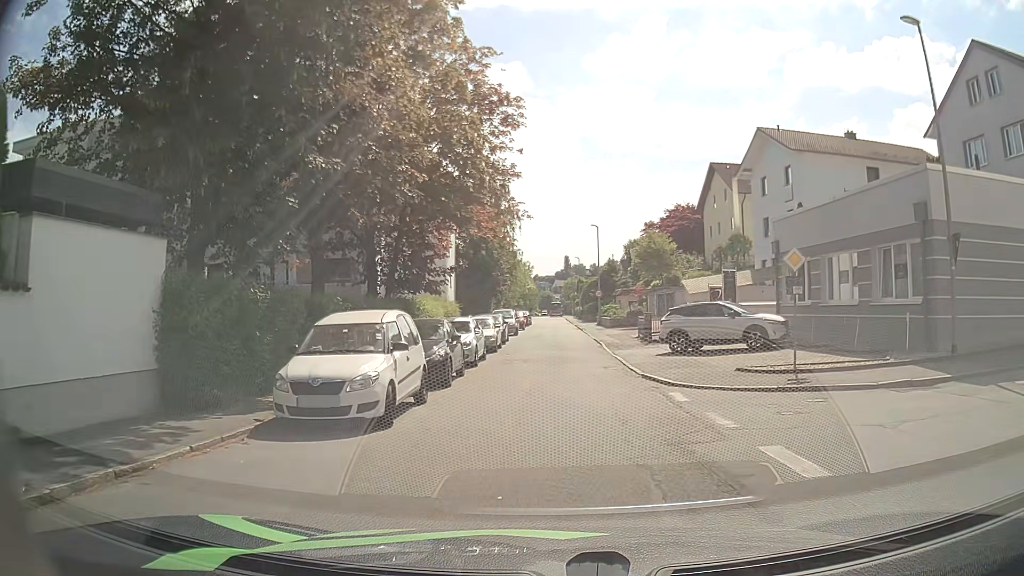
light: Day
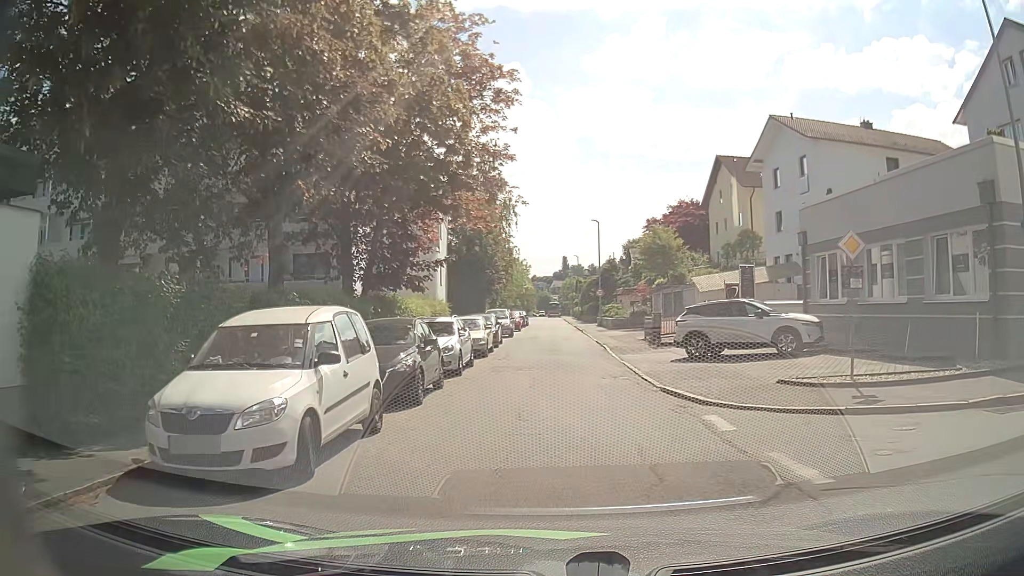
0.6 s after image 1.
(0.0, +3.2) m; 0°
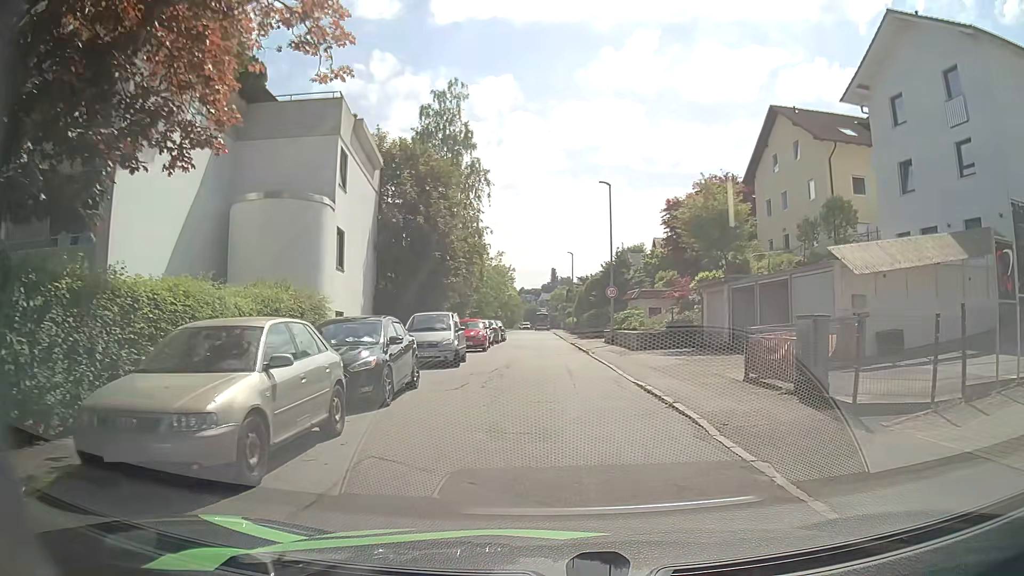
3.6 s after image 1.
(+0.3, +18.3) m; +1°
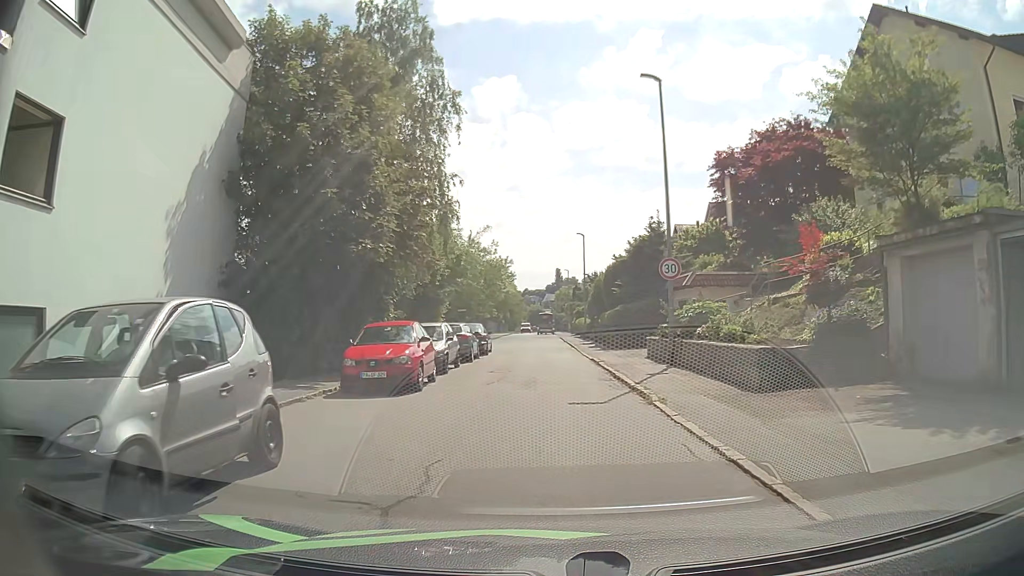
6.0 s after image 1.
(0.0, +15.5) m; +1°
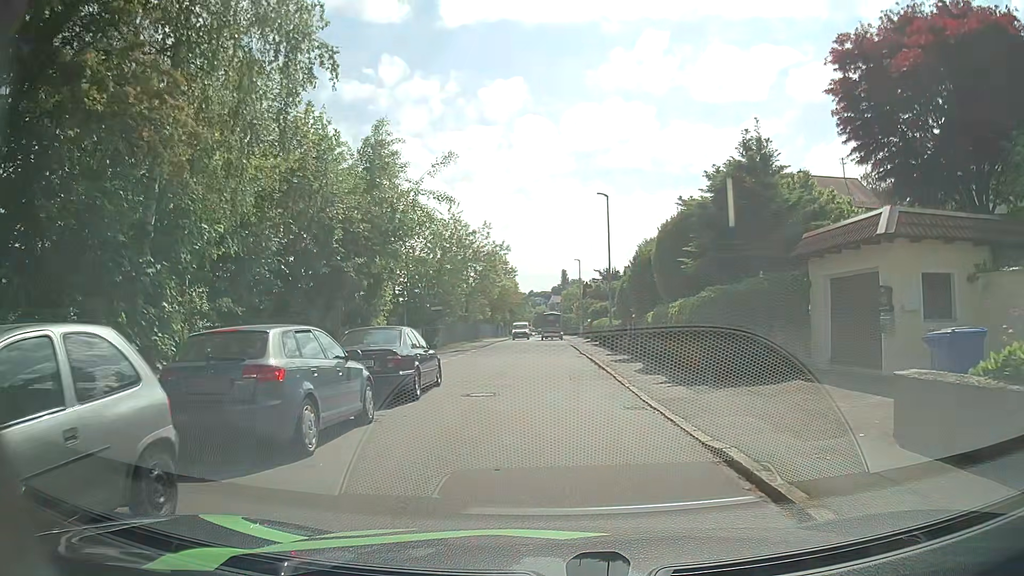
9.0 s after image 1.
(-0.5, +16.9) m; -2°
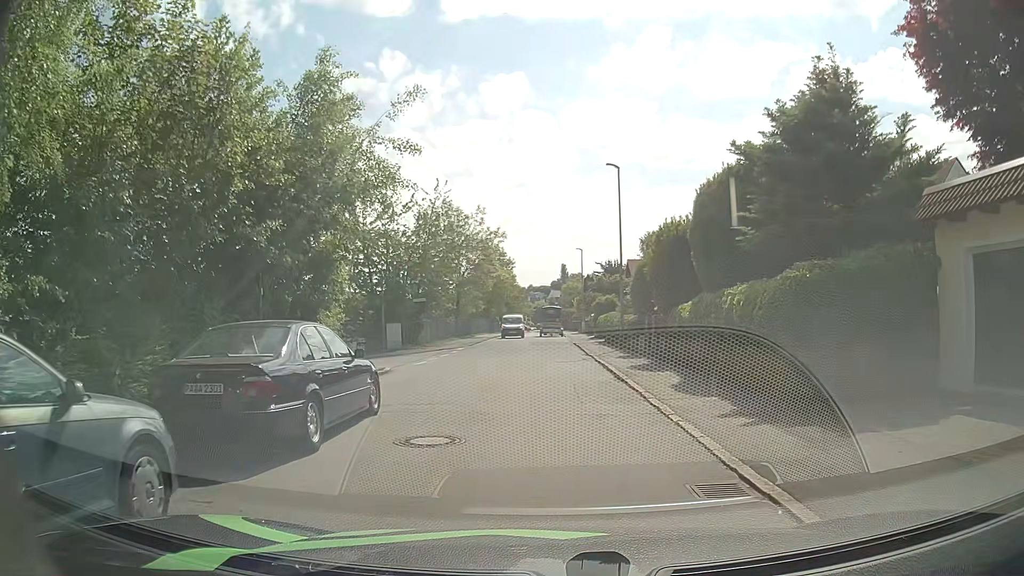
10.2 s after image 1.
(0.0, +5.7) m; -1°
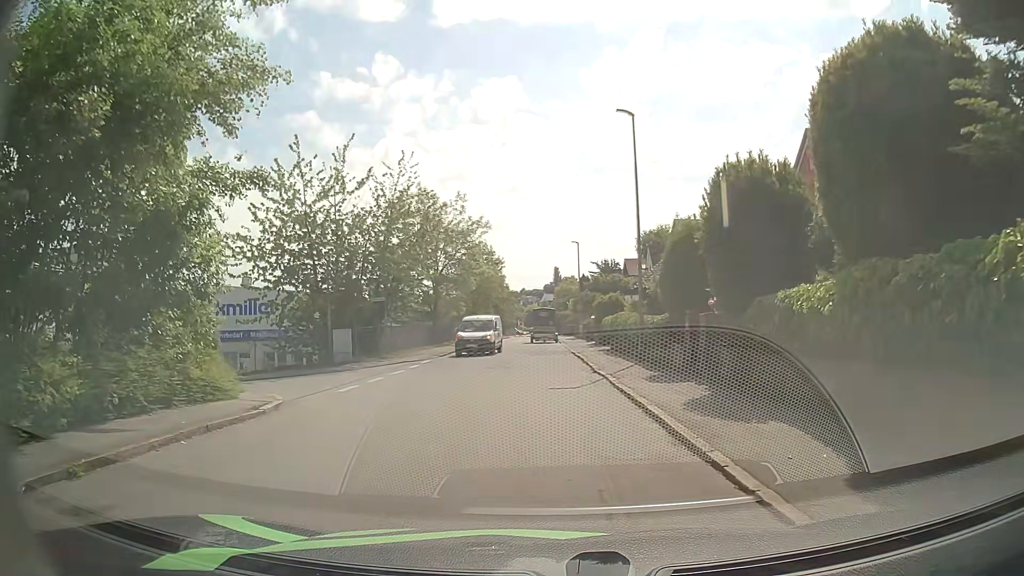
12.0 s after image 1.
(+0.3, +8.3) m; +2°
